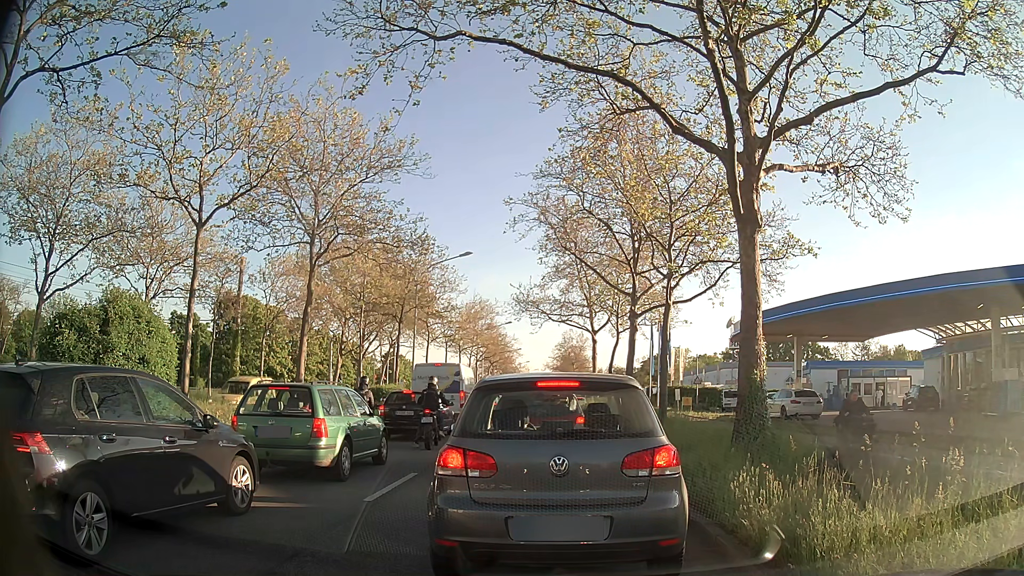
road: primary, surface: asphalt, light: Day
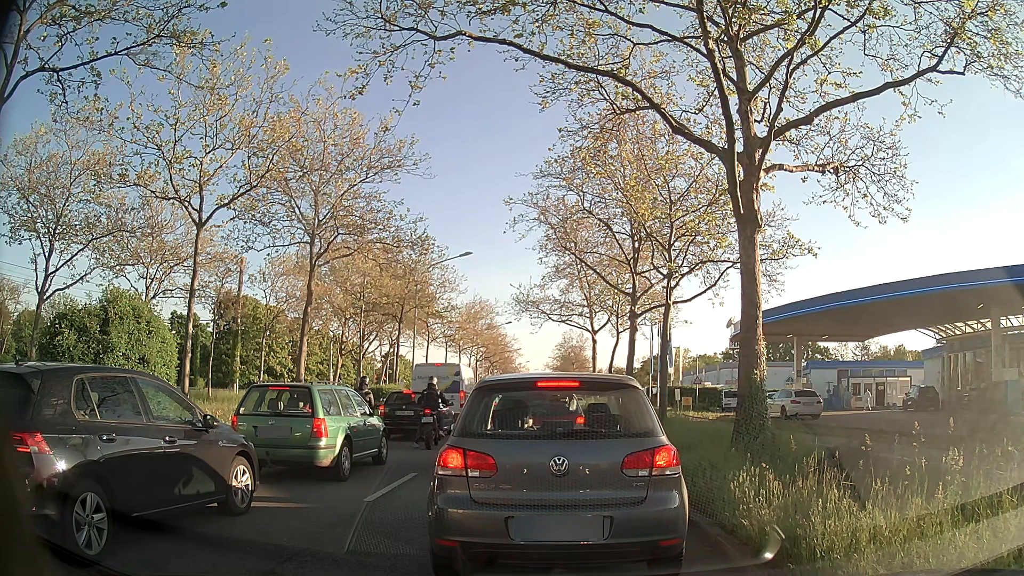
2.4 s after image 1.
(0.0, 0.0) m; 0°
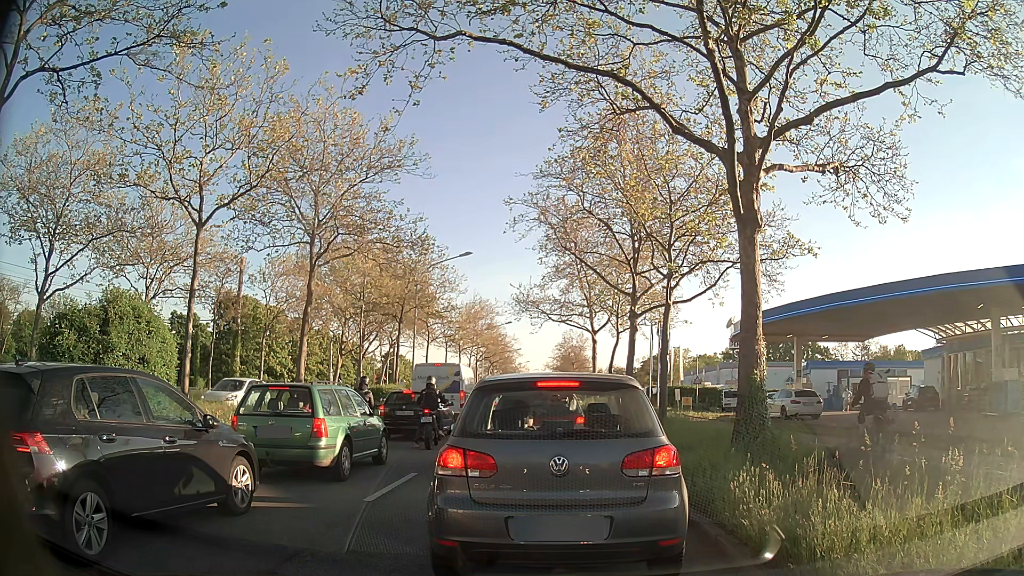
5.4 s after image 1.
(0.0, 0.0) m; 0°
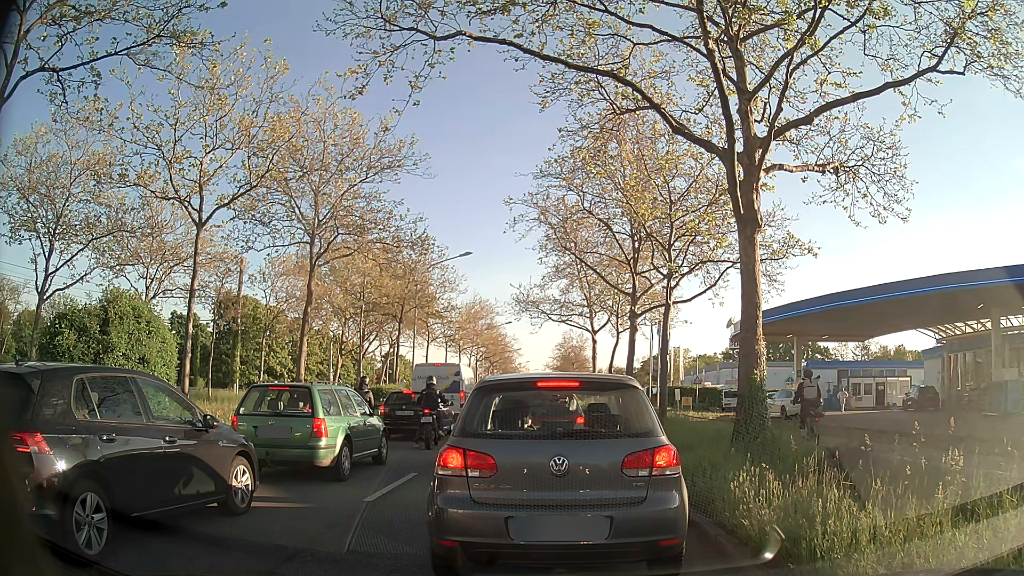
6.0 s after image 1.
(0.0, 0.0) m; 0°
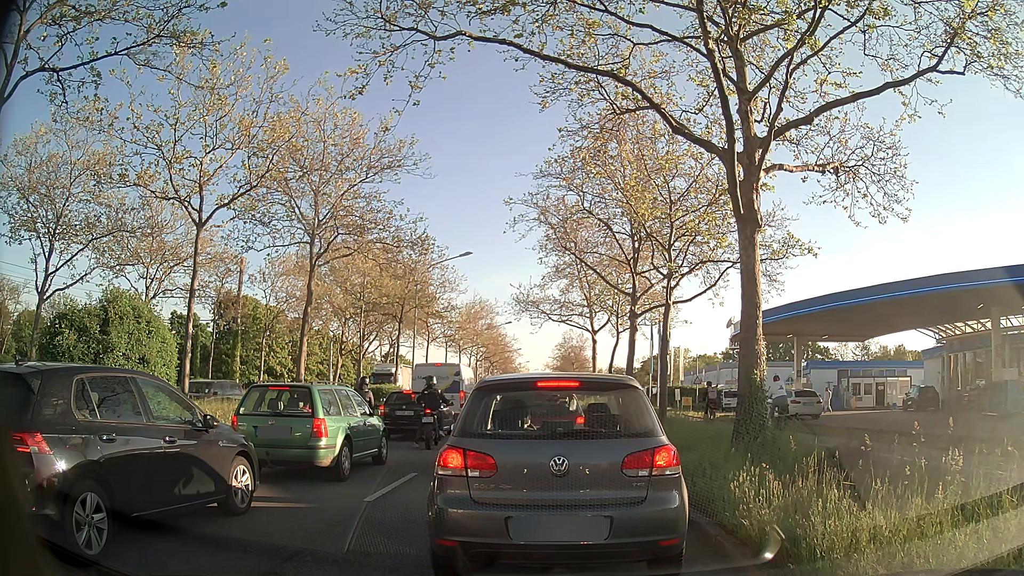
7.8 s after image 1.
(0.0, 0.0) m; 0°
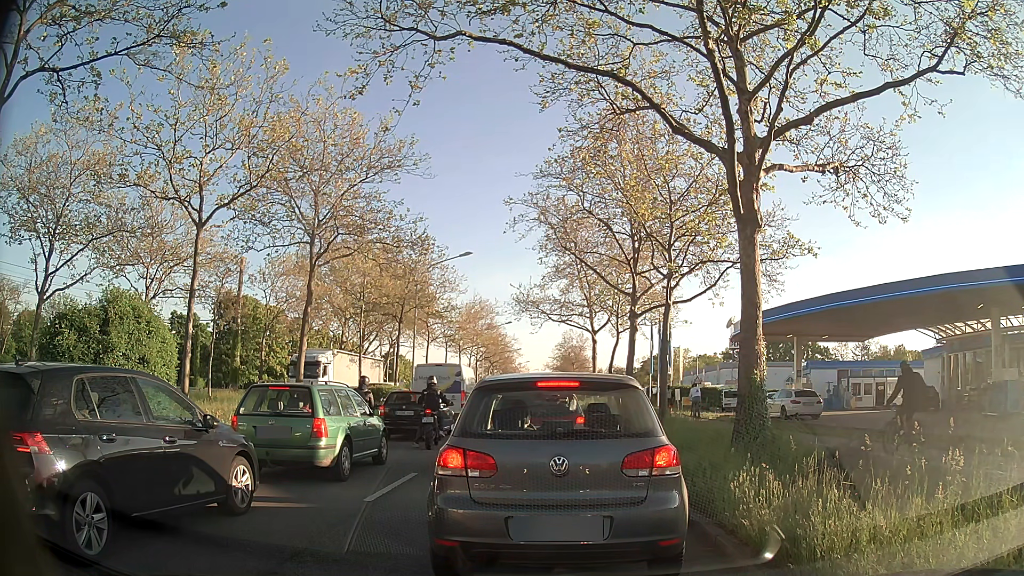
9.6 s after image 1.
(0.0, 0.0) m; 0°
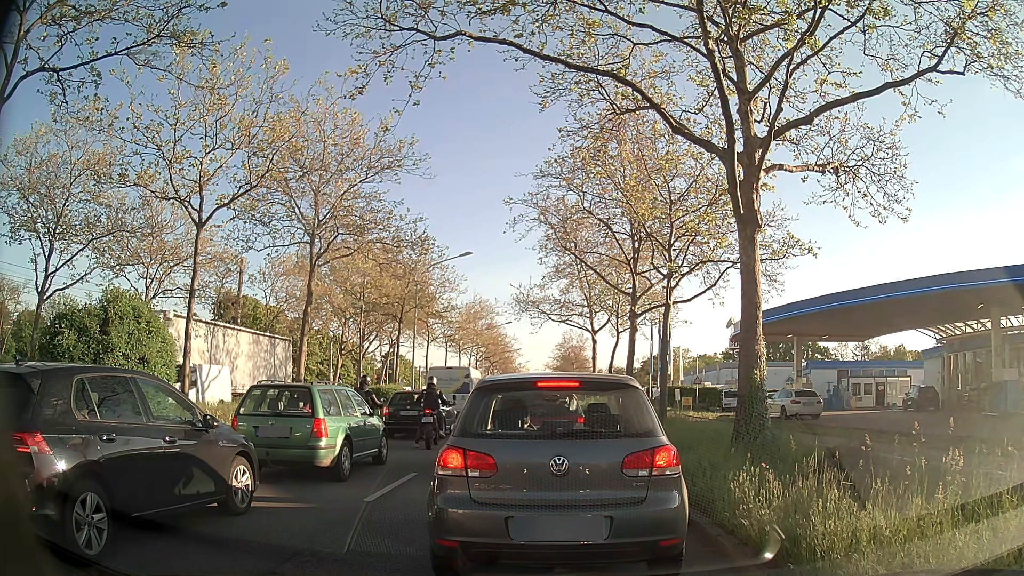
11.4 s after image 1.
(0.0, 0.0) m; 0°
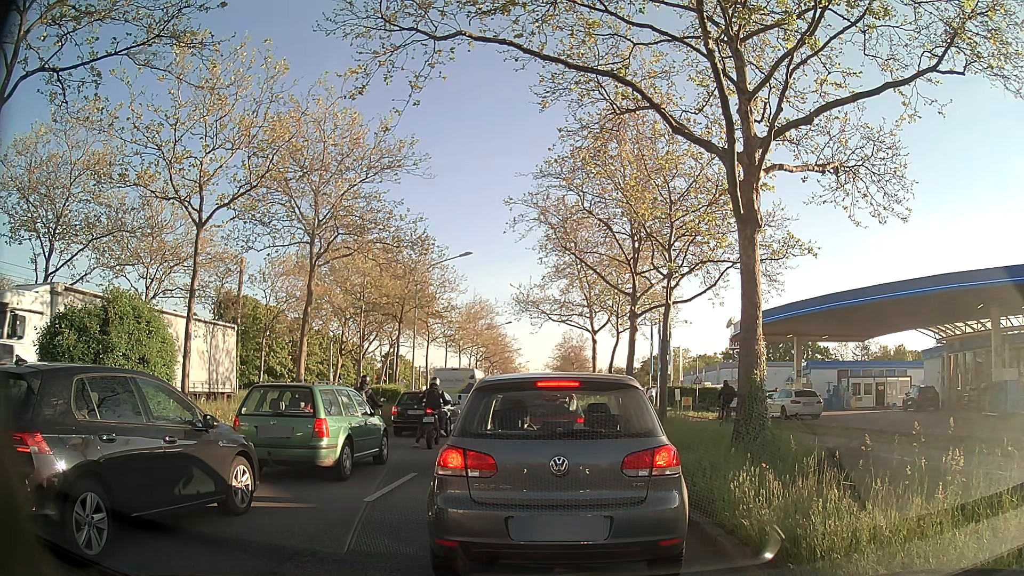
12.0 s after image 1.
(0.0, 0.0) m; 0°
